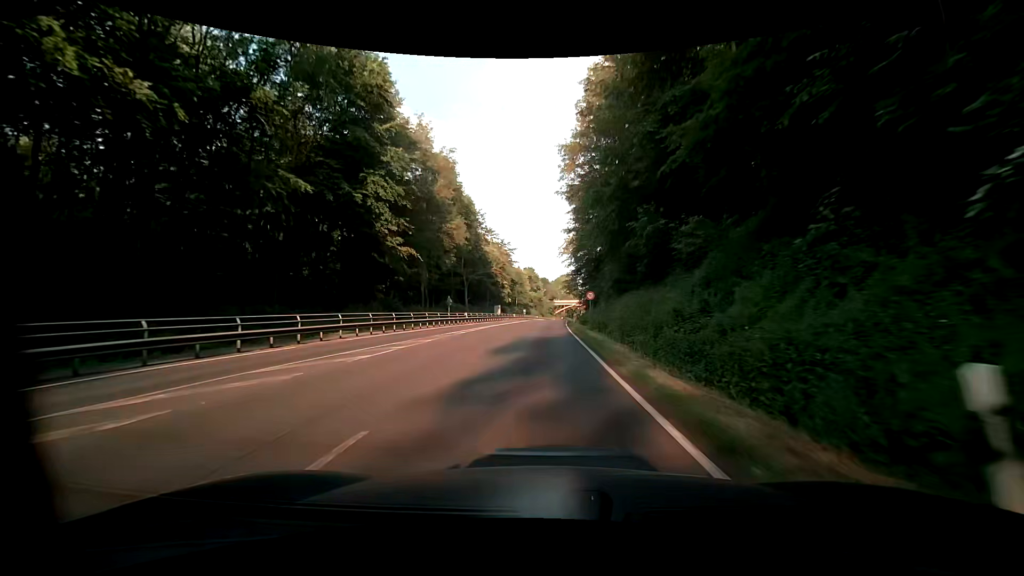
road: primary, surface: asphalt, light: Day
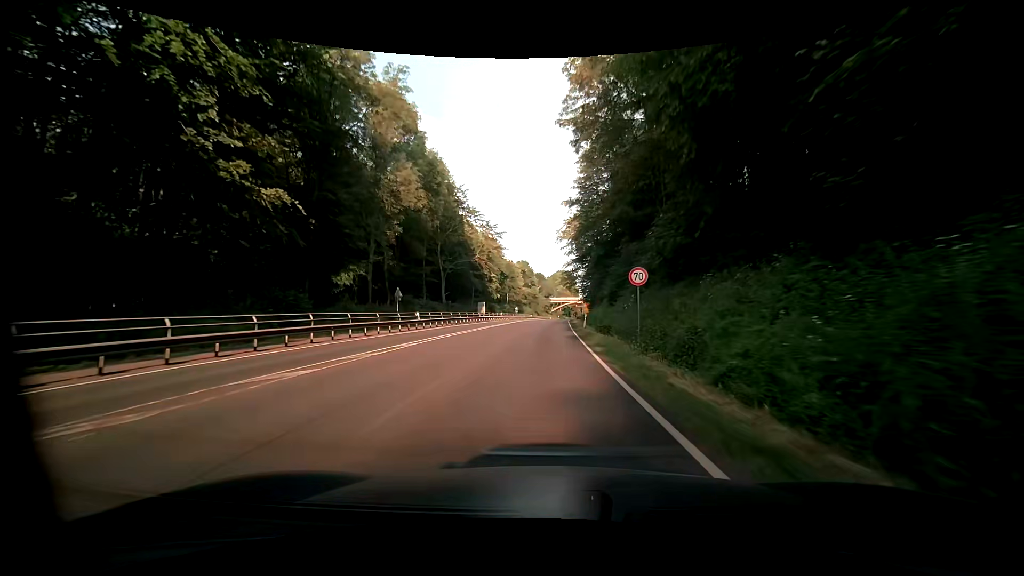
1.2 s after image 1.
(+0.6, +20.2) m; +2°
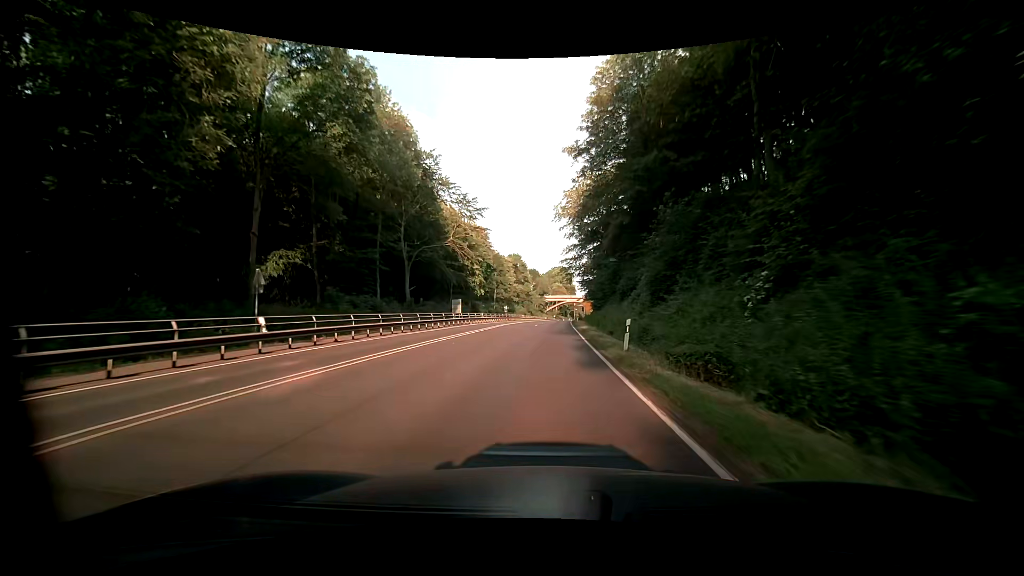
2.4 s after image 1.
(-0.1, +20.2) m; 0°
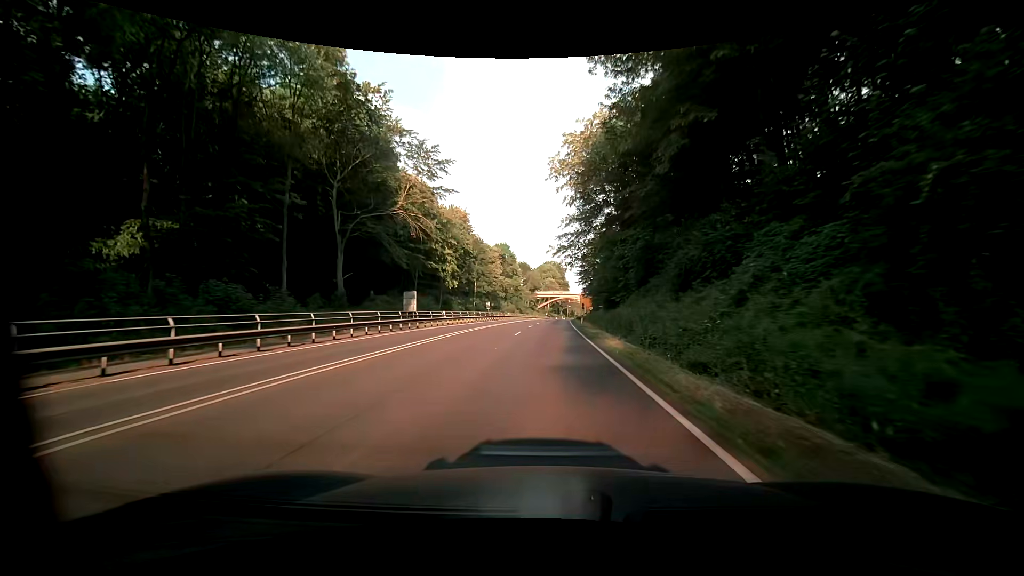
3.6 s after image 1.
(+0.1, +20.2) m; 0°
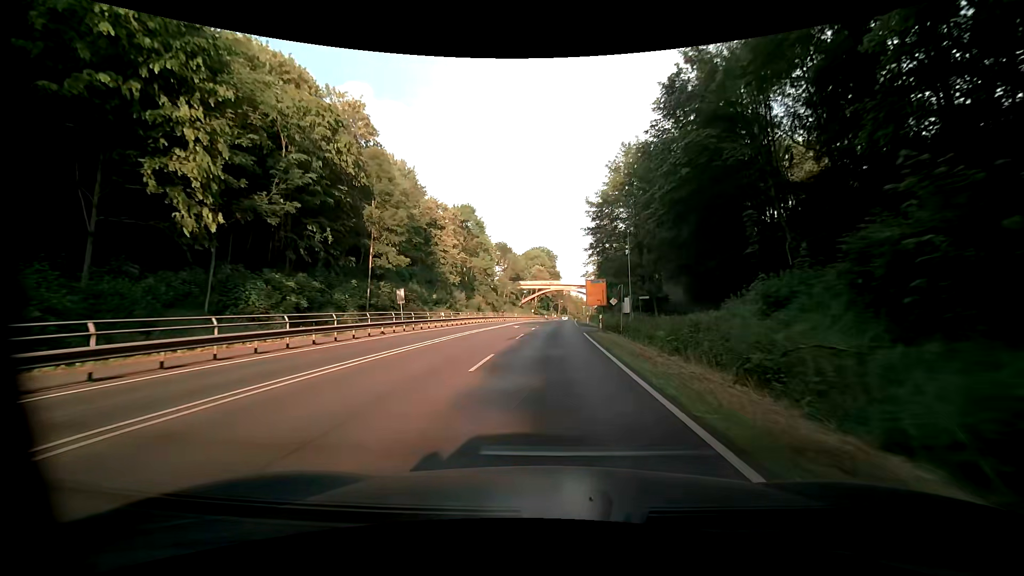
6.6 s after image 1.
(+1.4, +50.5) m; +1°
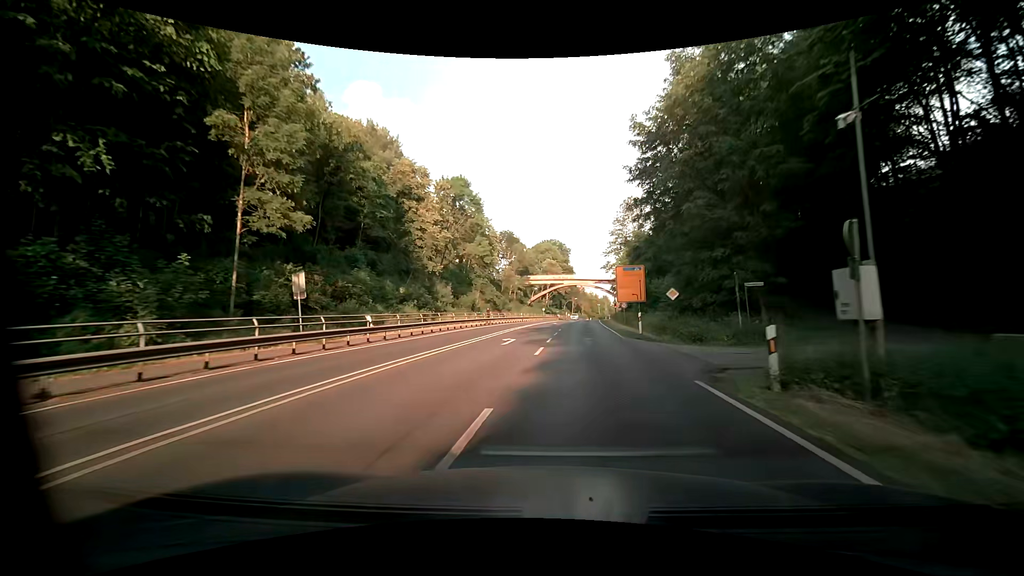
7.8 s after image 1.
(-0.1, +20.3) m; 0°
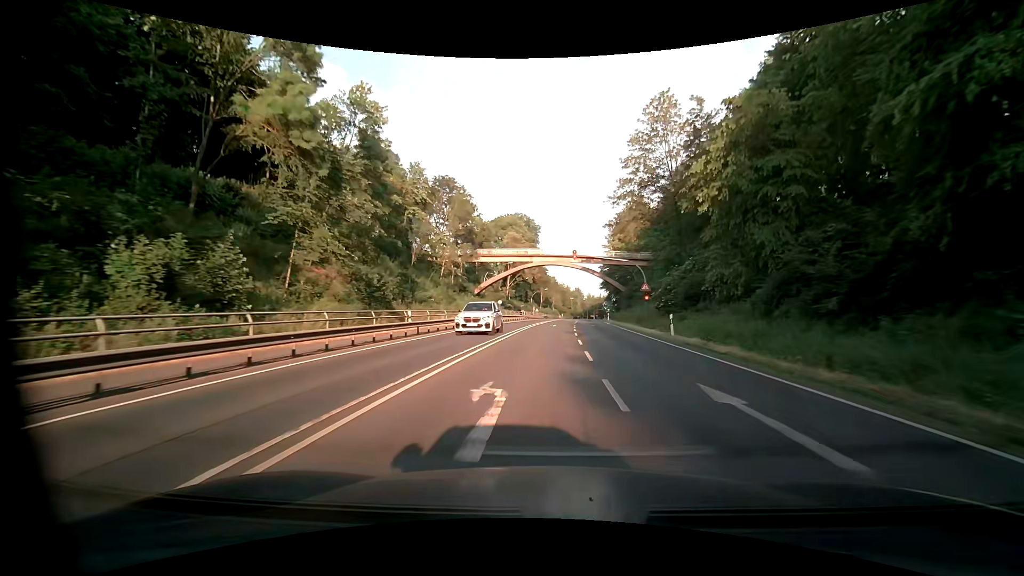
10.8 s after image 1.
(+0.6, +50.2) m; +3°
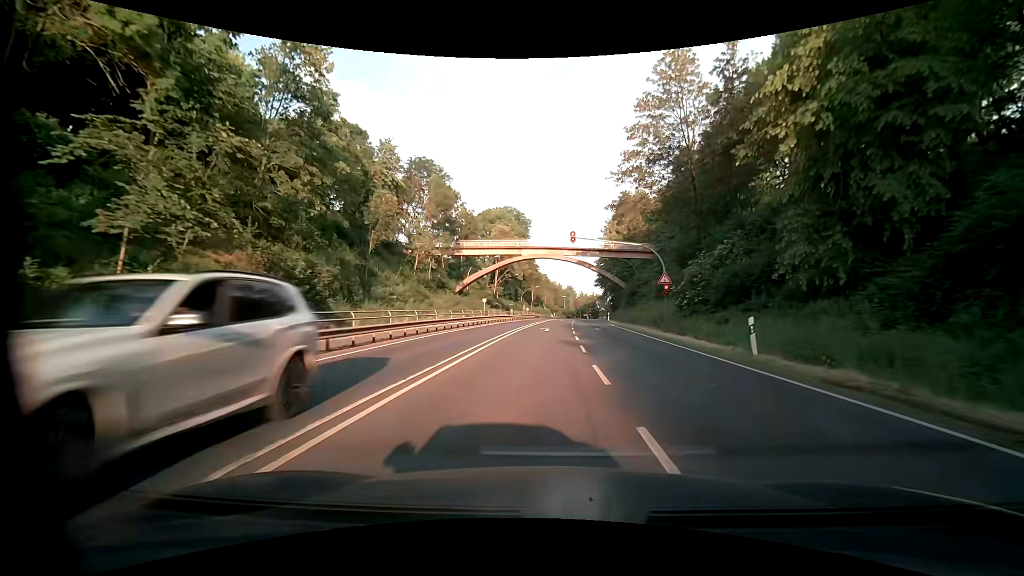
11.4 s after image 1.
(+0.1, +9.9) m; +1°
